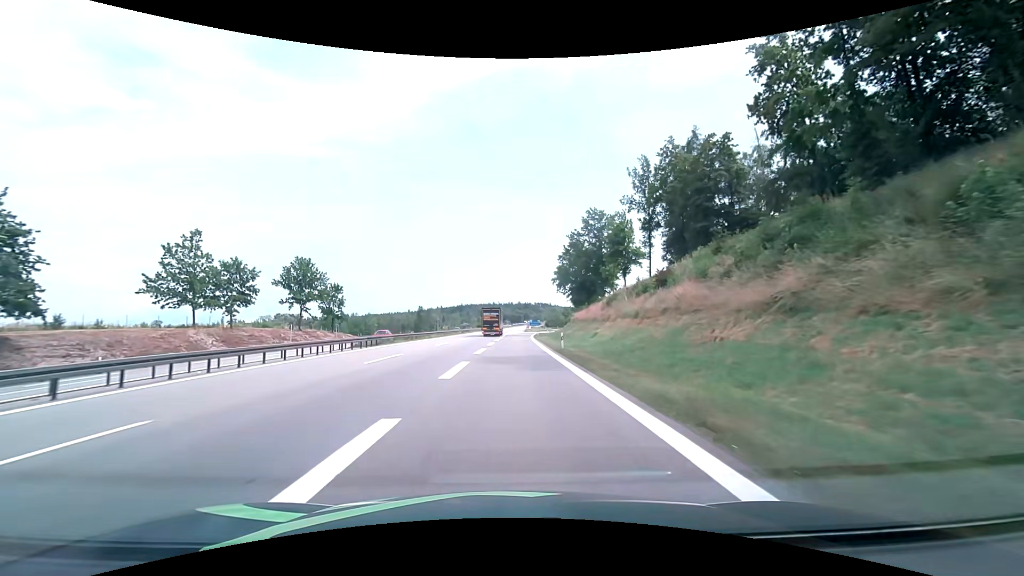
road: motorway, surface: asphalt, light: Day
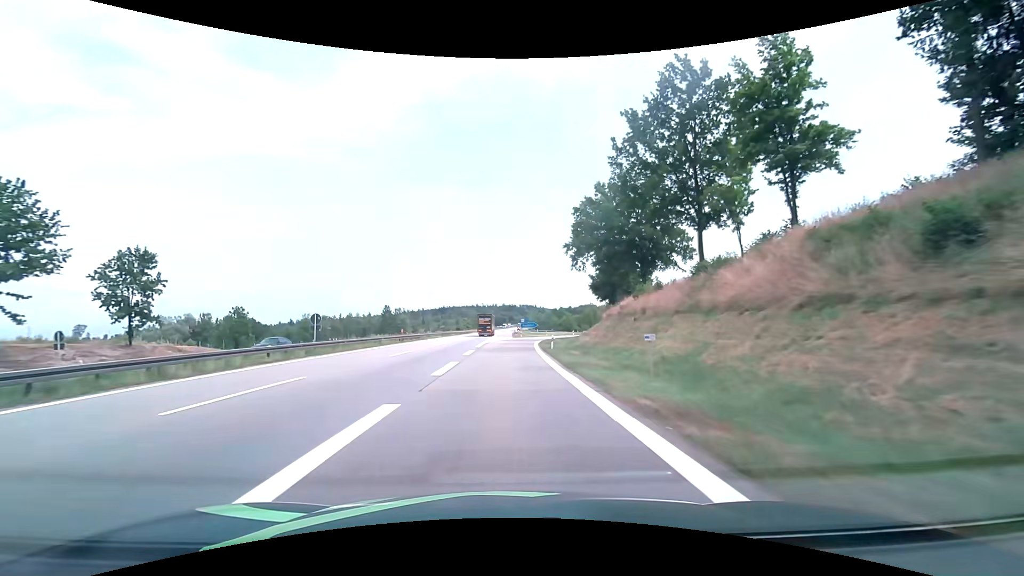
(+0.6, +46.0) m; +2°
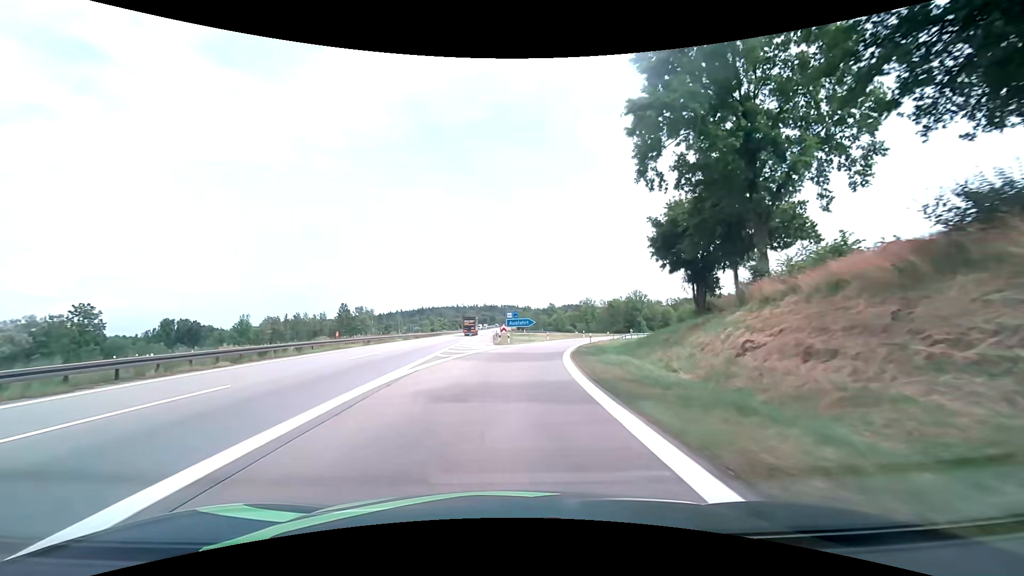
(+0.5, +37.2) m; +2°
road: motorway_link
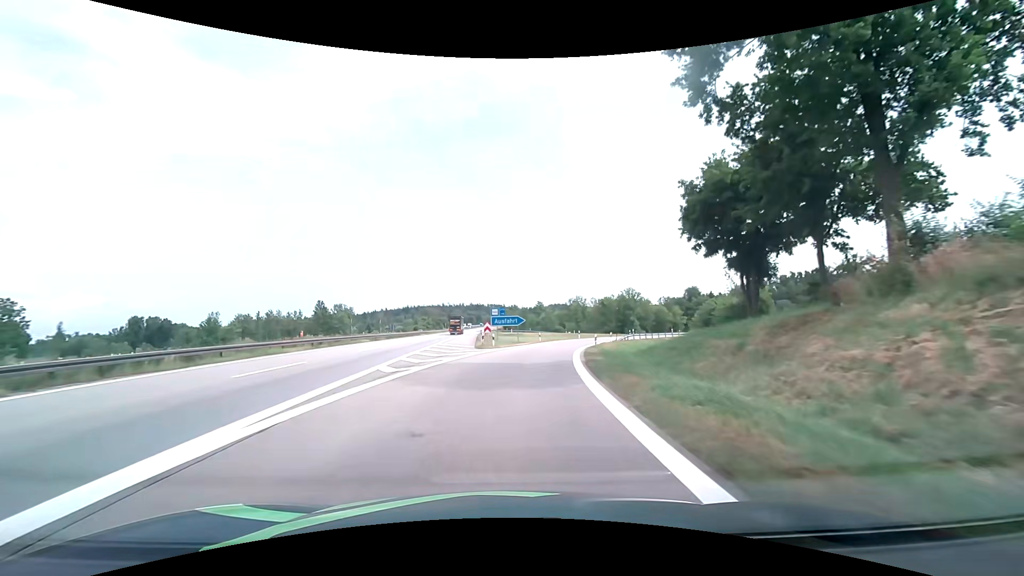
(+0.1, +9.1) m; +2°
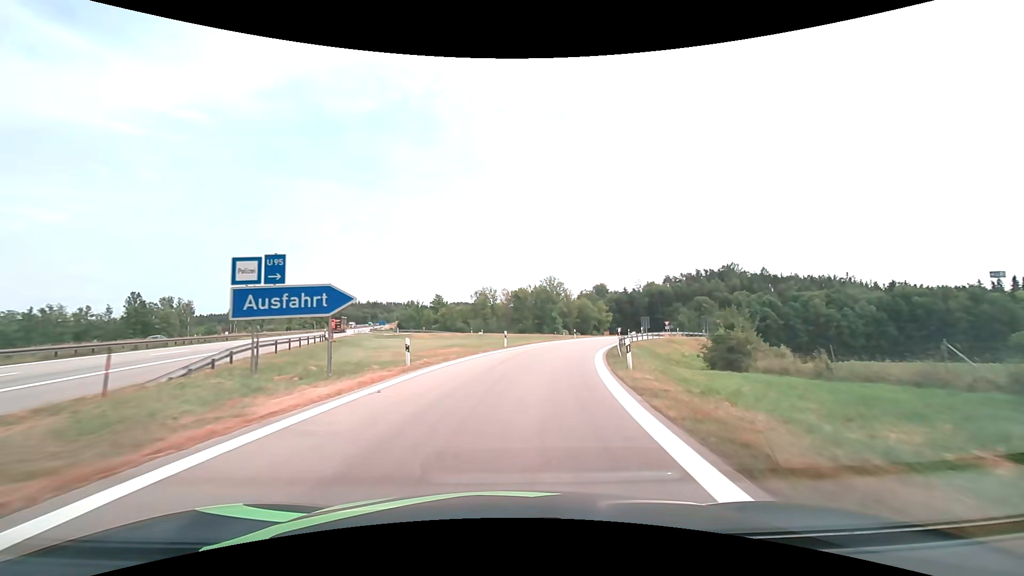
(+2.8, +34.7) m; +10°
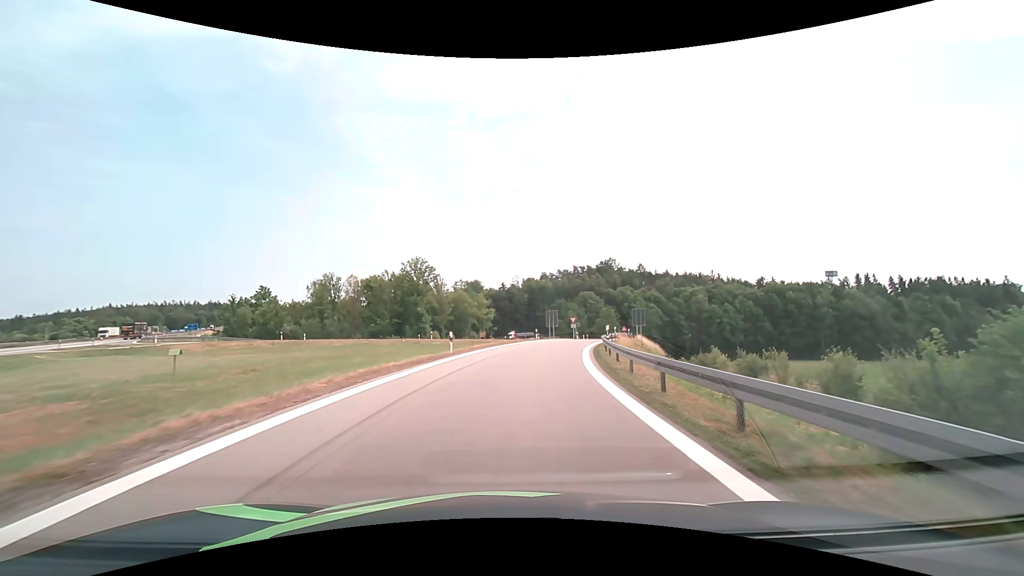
(+4.2, +32.3) m; +16°
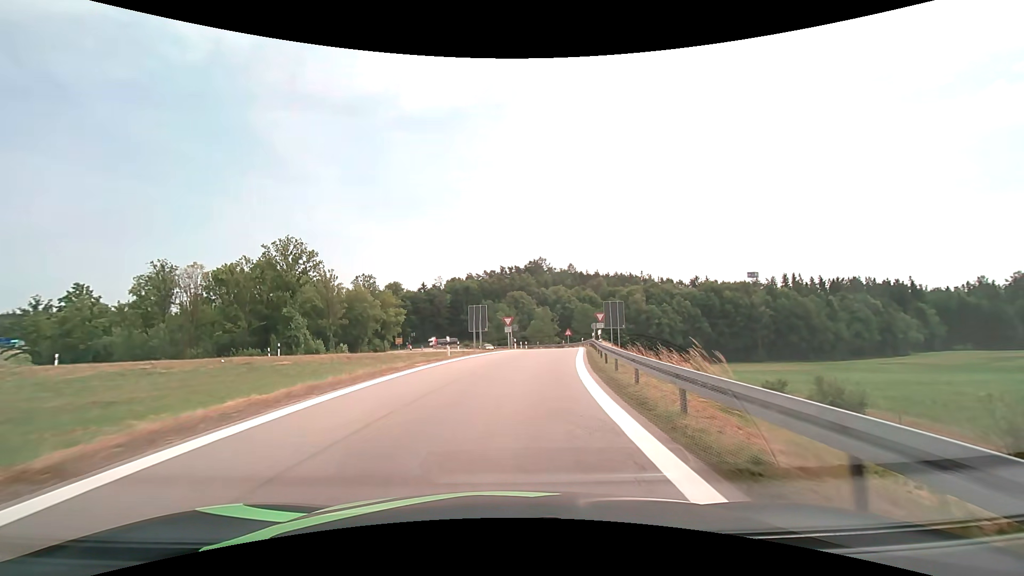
(+1.7, +23.3) m; +8°
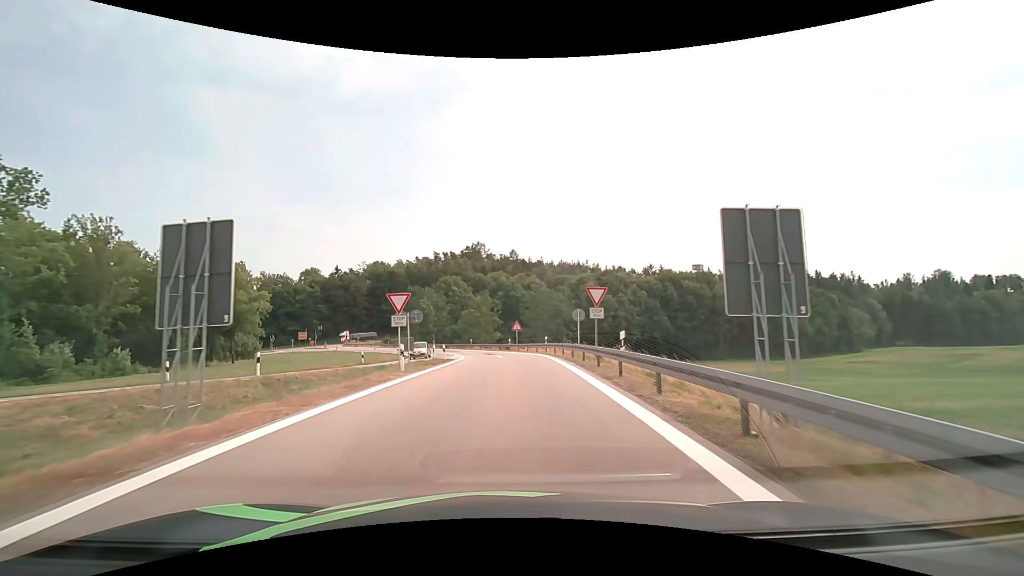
(+2.2, +29.5) m; +7°
(0, +10) (0, +20) (0, +30) (-1, +40) (-2, +50) (-4, +60) (-7, +69) (-11, +78) (-15, +87) (-21, +96) m
